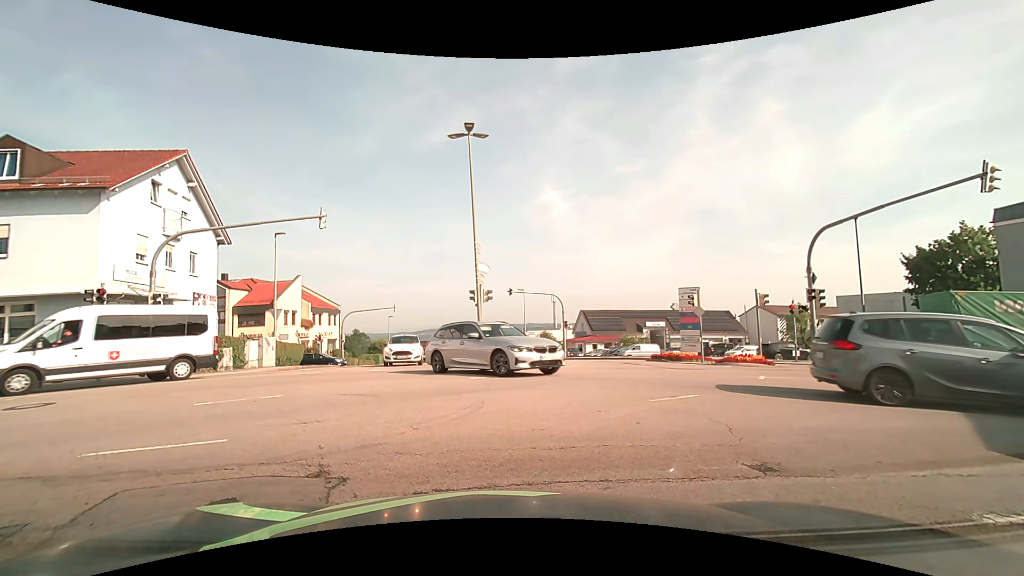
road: residential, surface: asphalt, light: Day
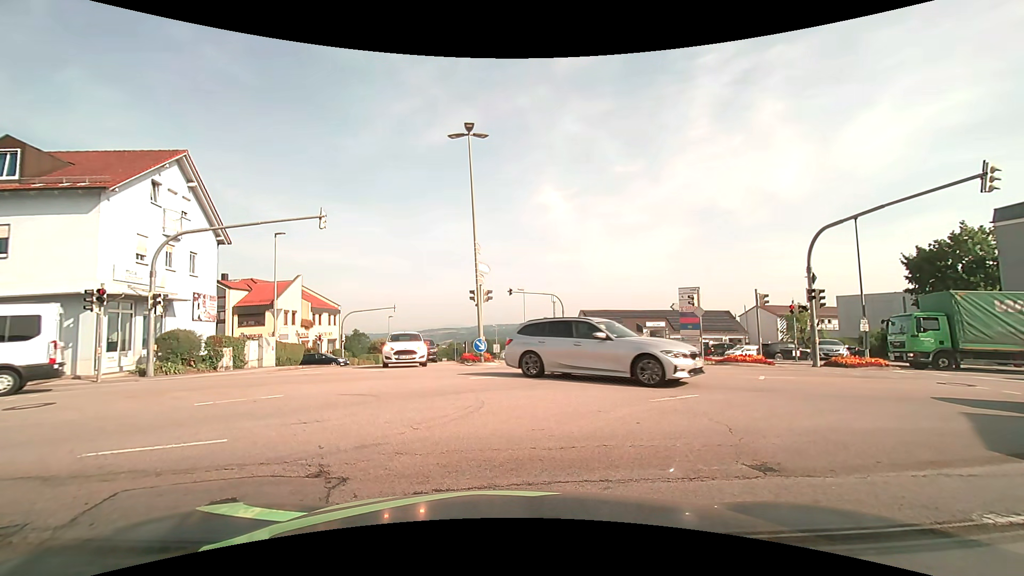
(0.0, 0.0) m; 0°
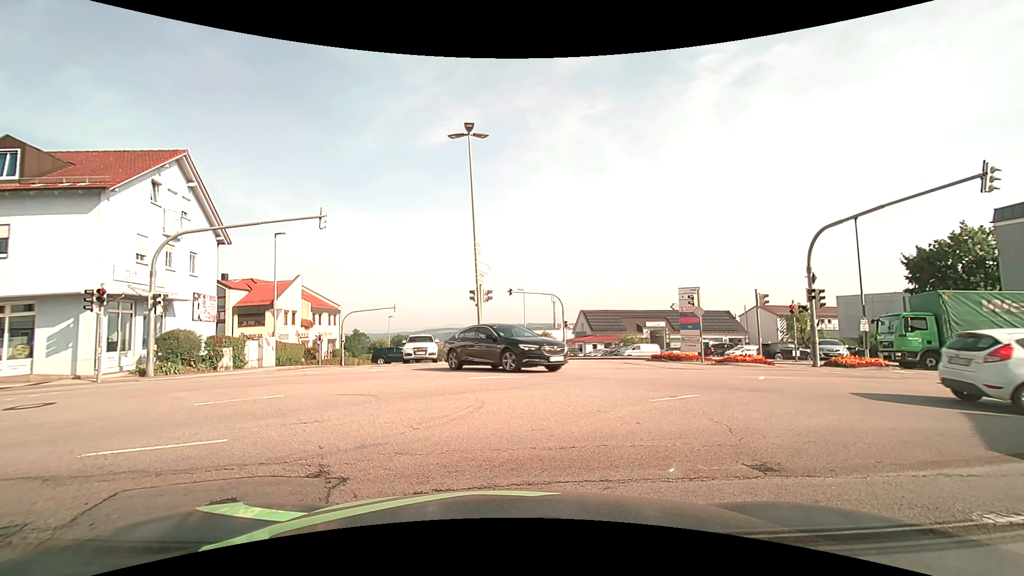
(0.0, 0.0) m; 0°
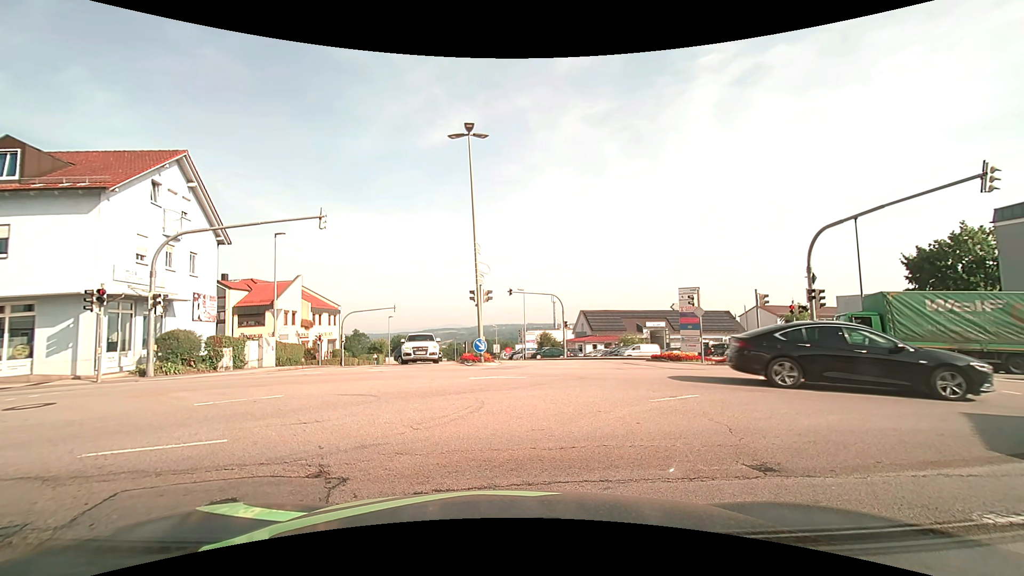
(0.0, 0.0) m; 0°
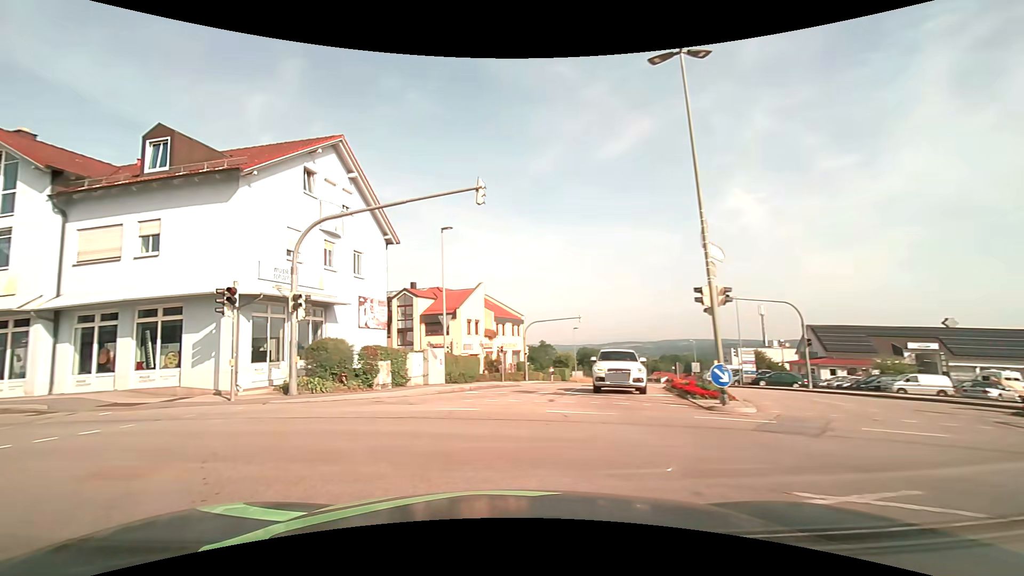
(-1.3, +7.6) m; -22°
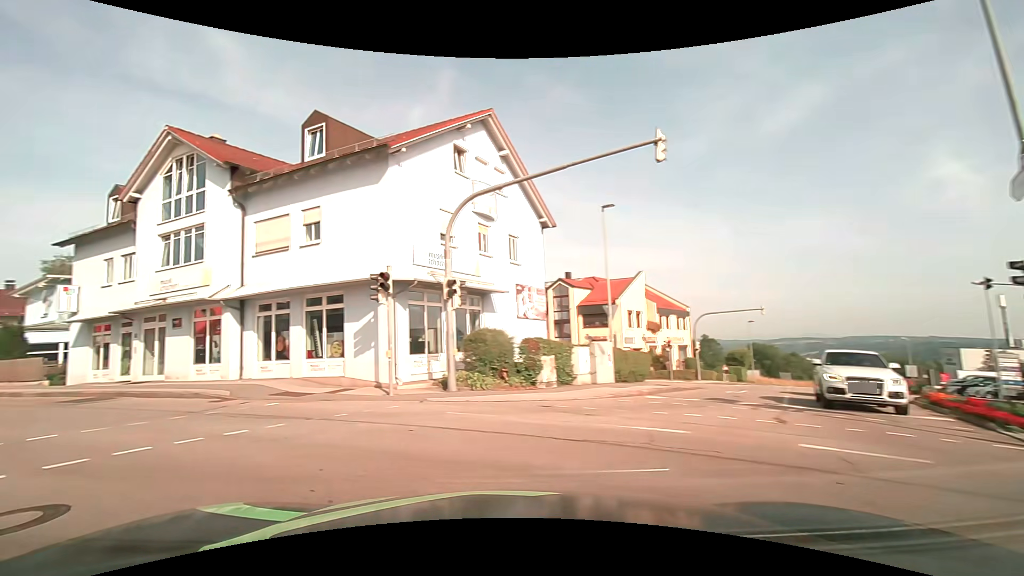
(-0.4, +3.0) m; -16°
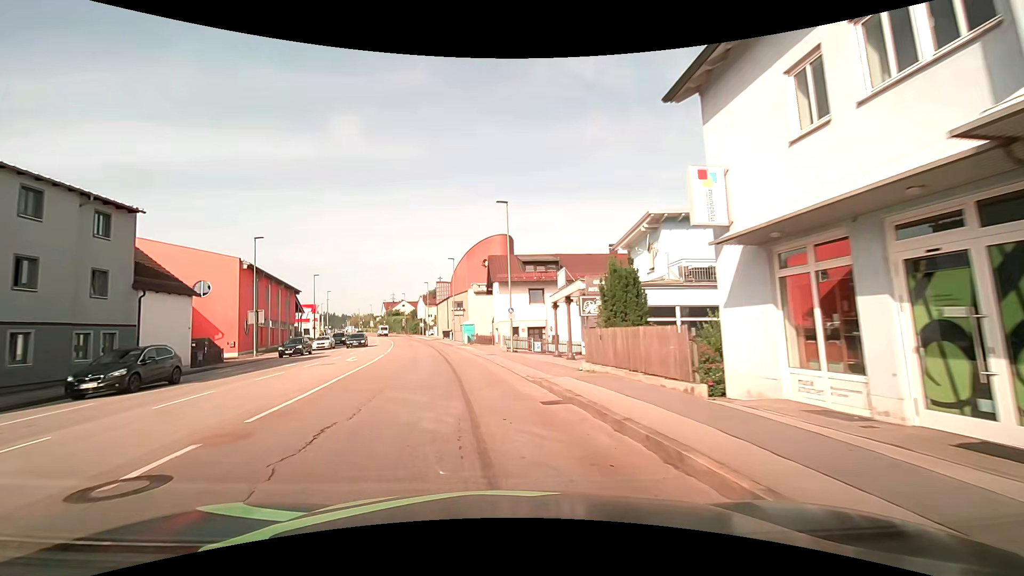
(-13.8, +15.5) m; -58°
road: tertiary
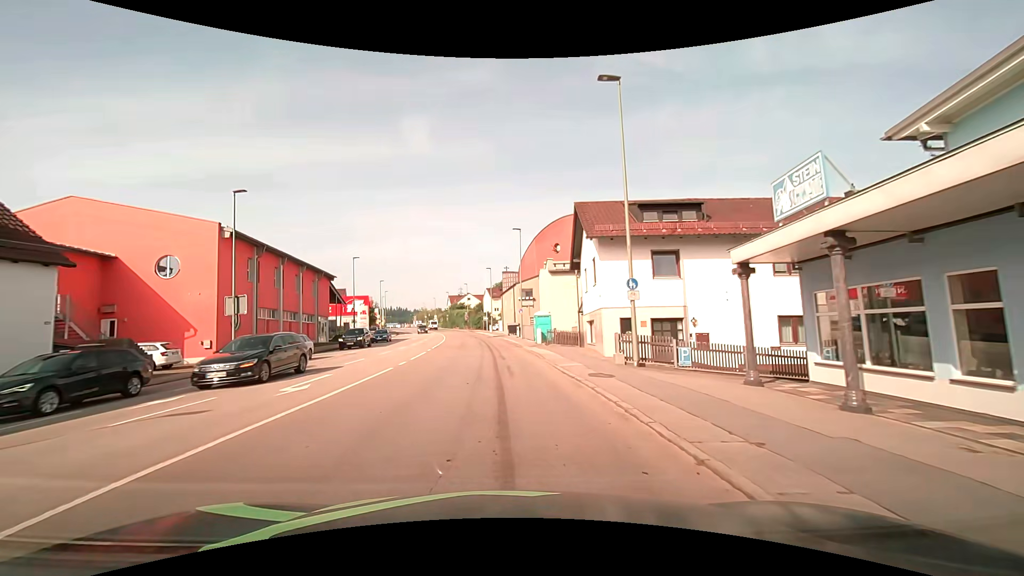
(-1.7, +15.7) m; -9°
(0, +10) (-1, +20) (-1, +30) (-2, +40) (-3, +50) (-4, +60) (-5, +70) (-7, +80) (-8, +89) (-10, +99) m
